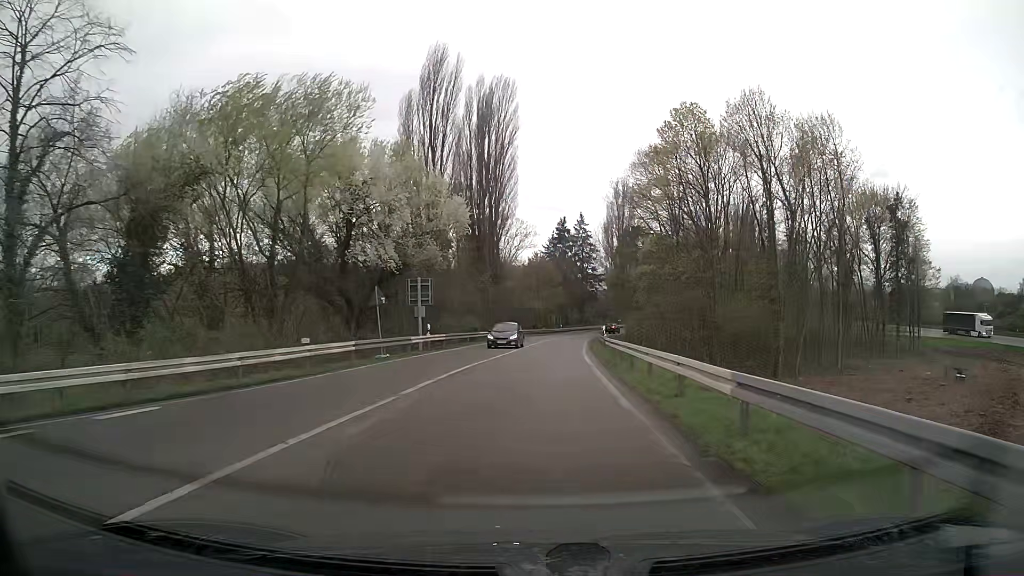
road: trunk_link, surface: asphalt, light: Day
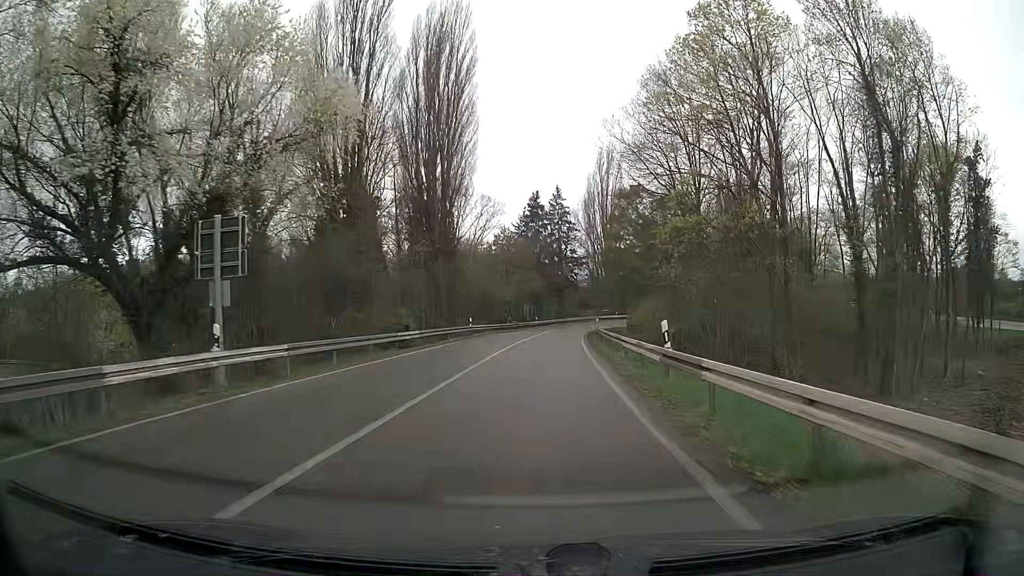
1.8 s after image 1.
(+0.6, +22.3) m; +2°
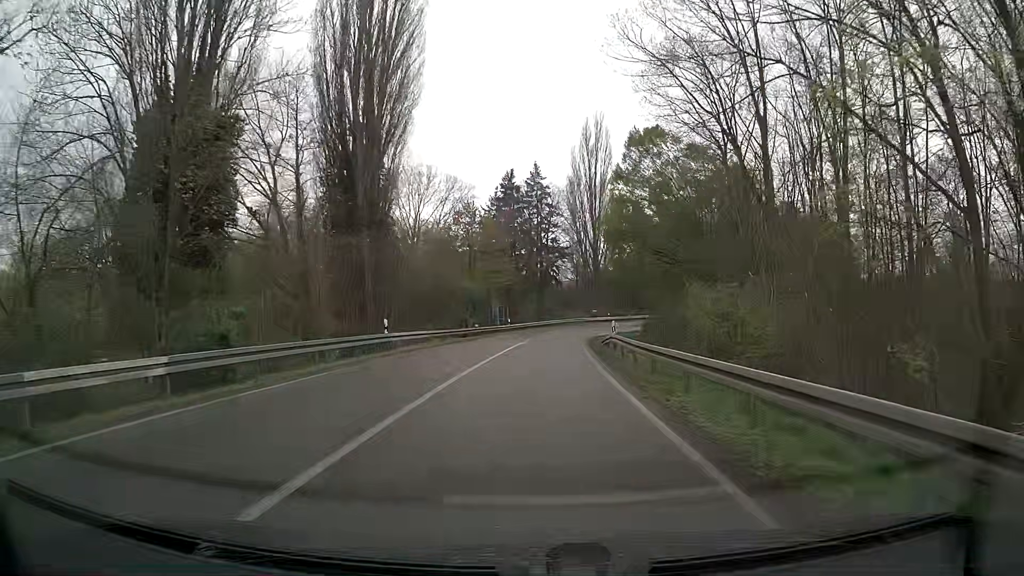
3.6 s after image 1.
(+0.4, +21.9) m; +2°
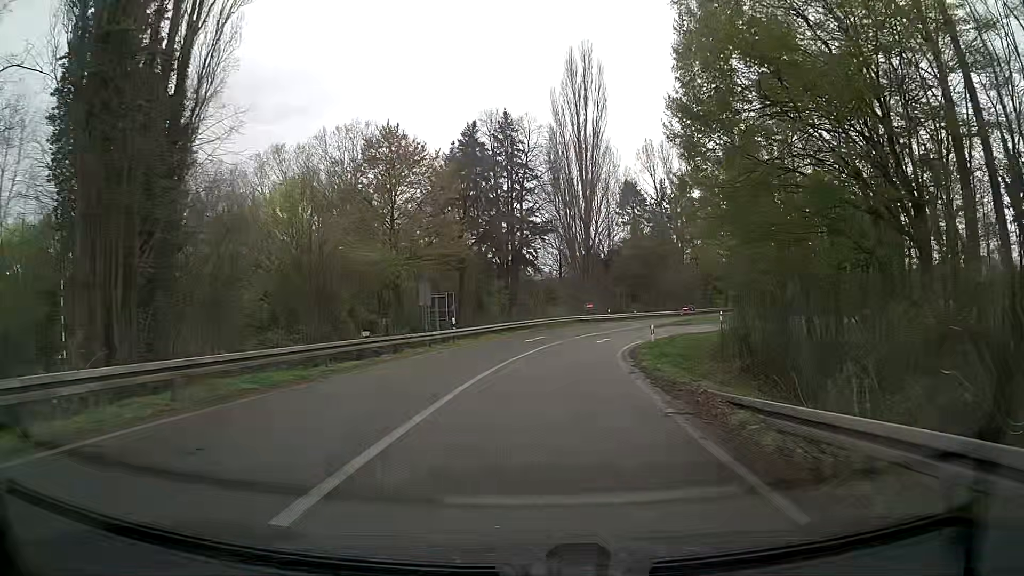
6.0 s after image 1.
(+0.6, +28.1) m; +3°
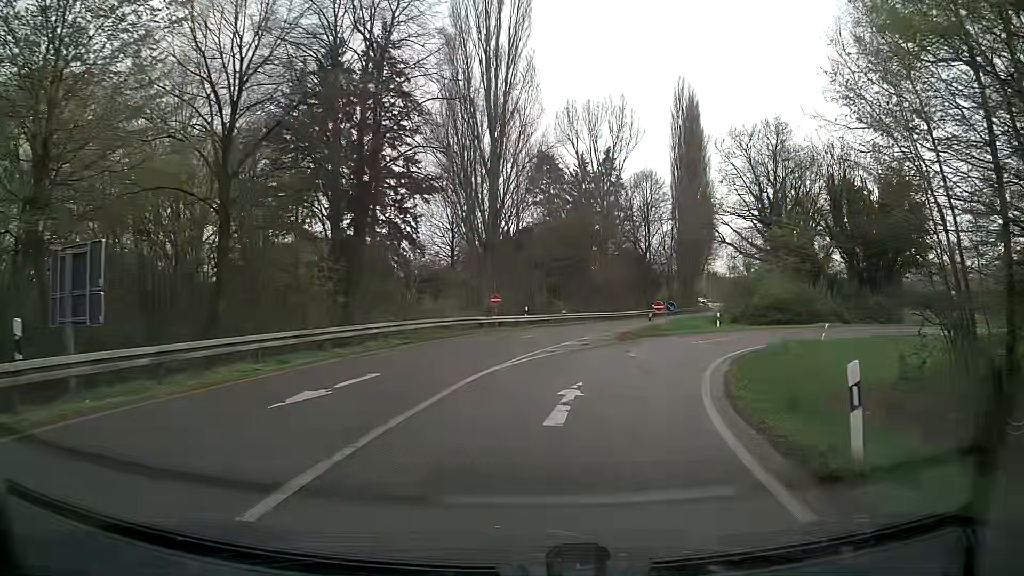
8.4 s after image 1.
(+1.5, +26.5) m; +9°
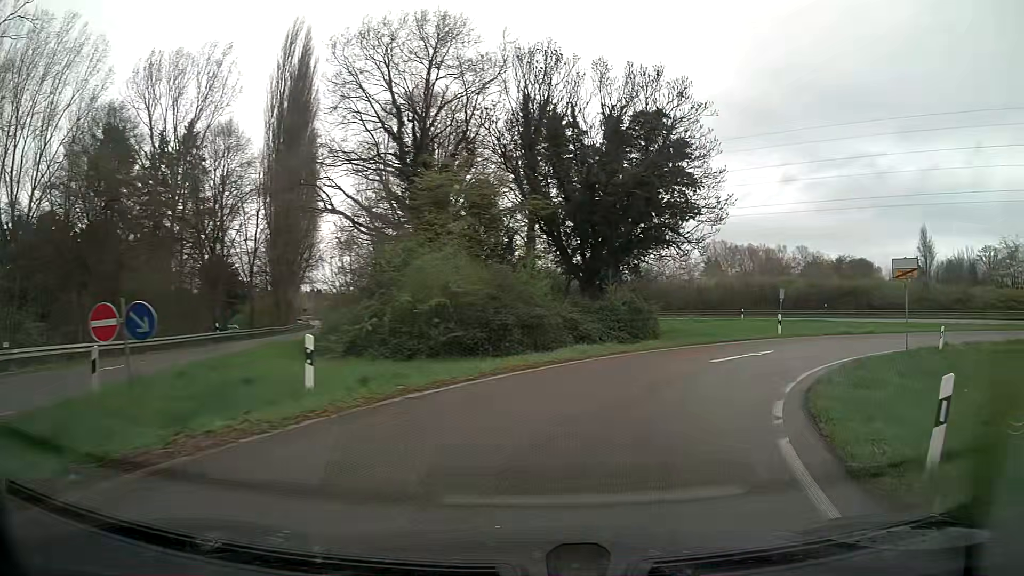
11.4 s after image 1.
(+6.9, +26.8) m; +34°
(+2, +10) (+6, +19) (+14, +25) (+23, +29) (+33, +29) (+42, +26) (+51, +21) (+59, +14) (+66, +7) (+72, 0) m
